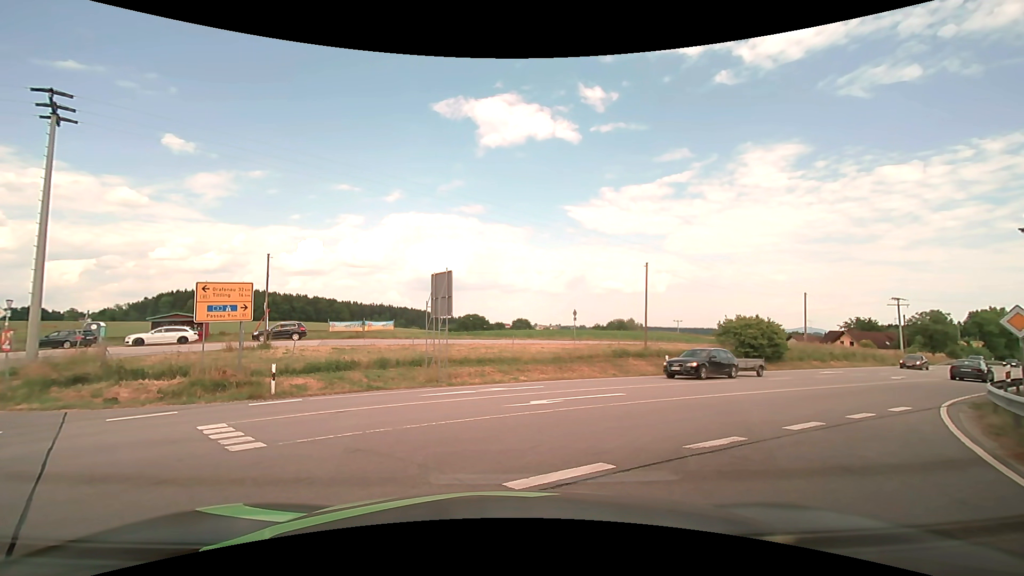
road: secondary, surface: asphalt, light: Day
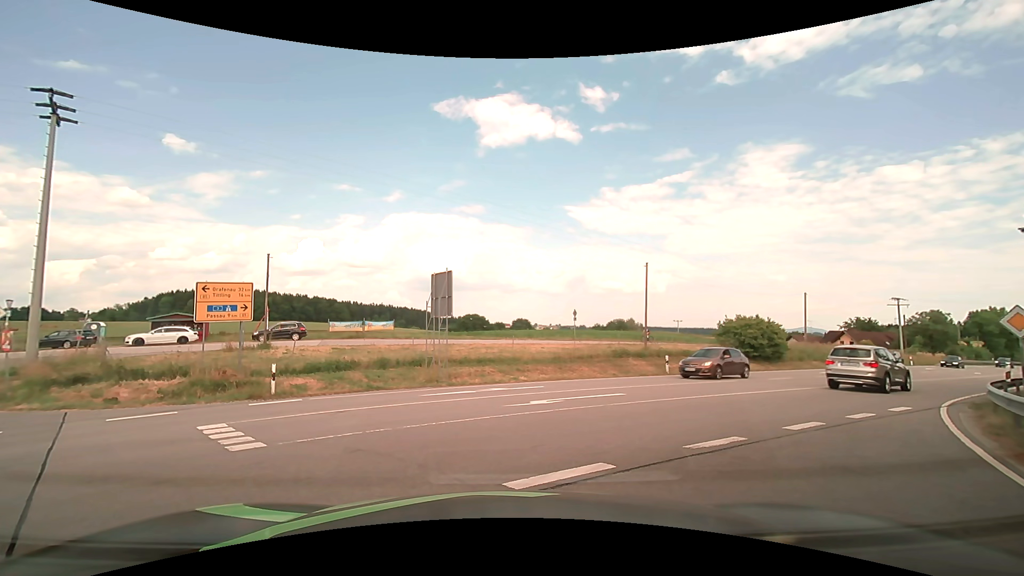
(0.0, 0.0) m; 0°
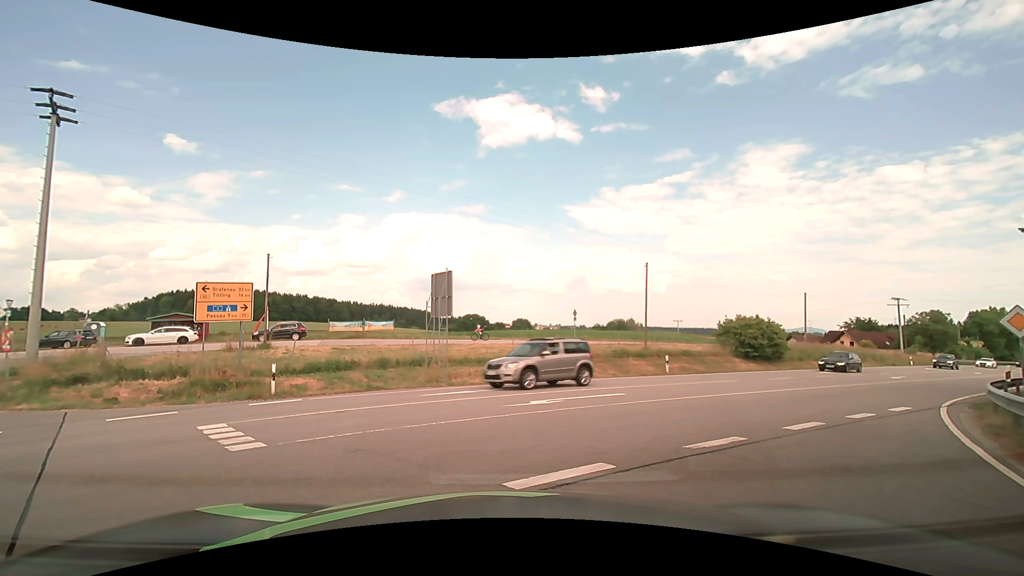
(0.0, 0.0) m; 0°
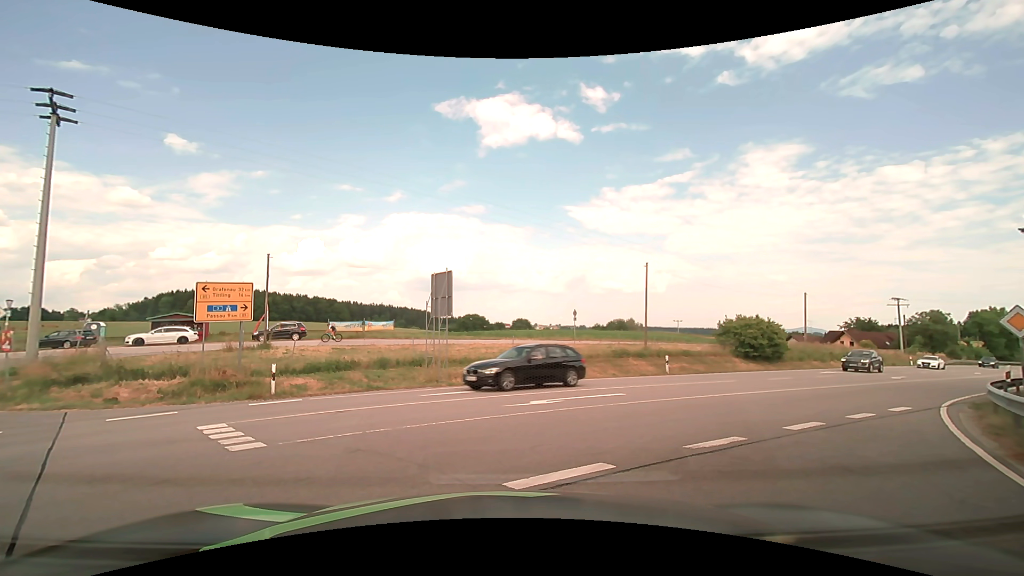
(0.0, 0.0) m; 0°
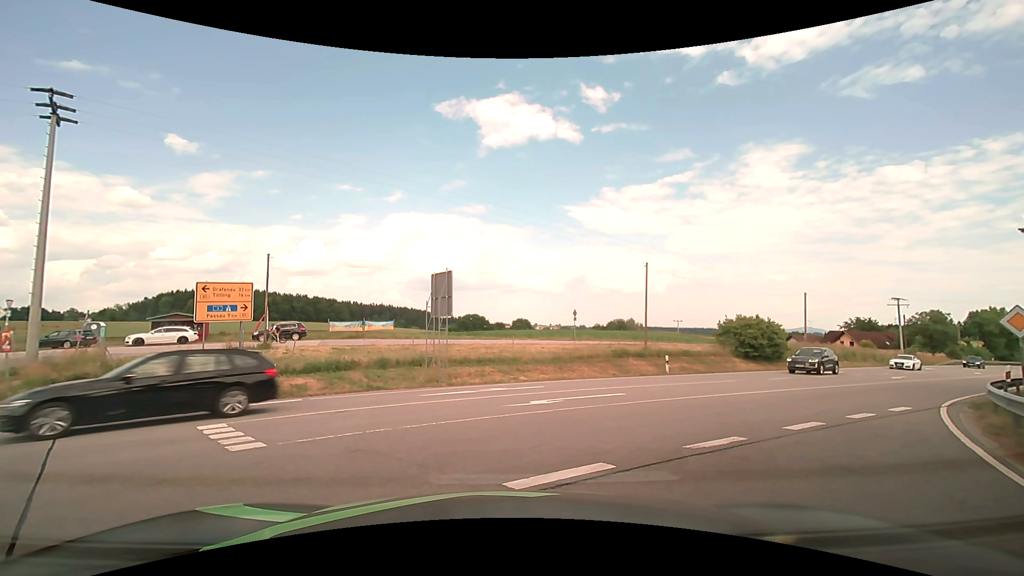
(0.0, 0.0) m; 0°
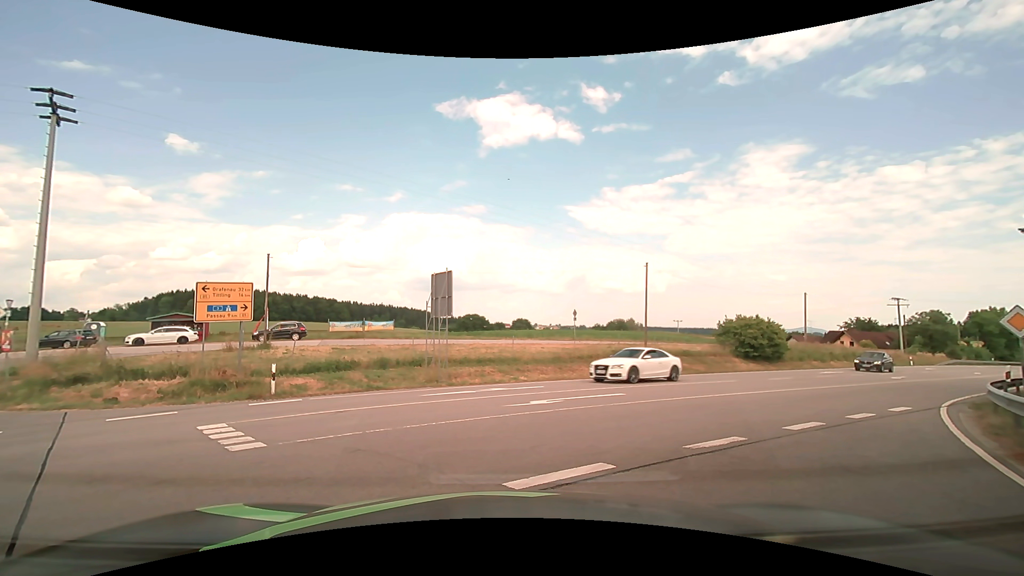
(0.0, 0.0) m; 0°
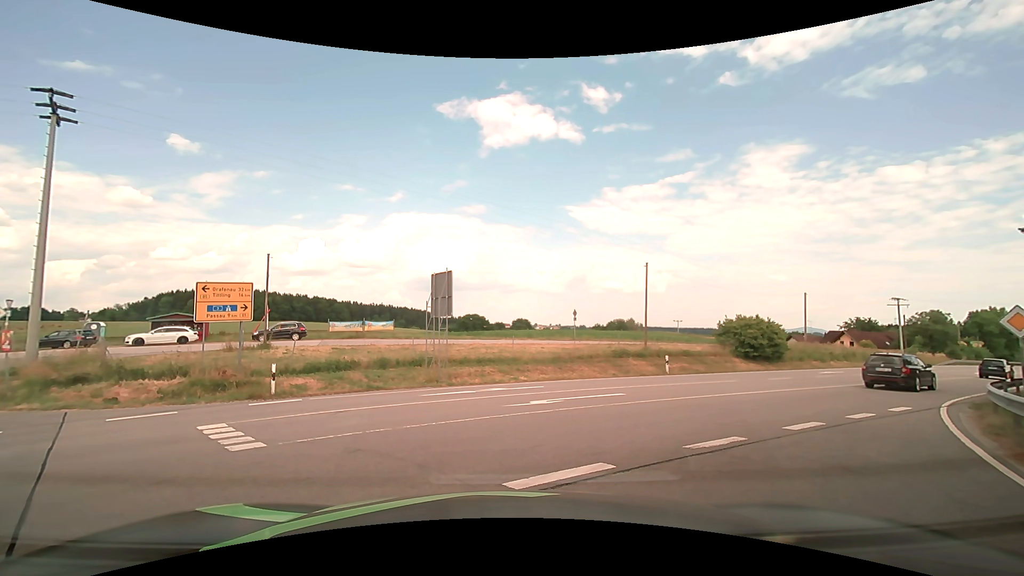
(0.0, 0.0) m; 0°
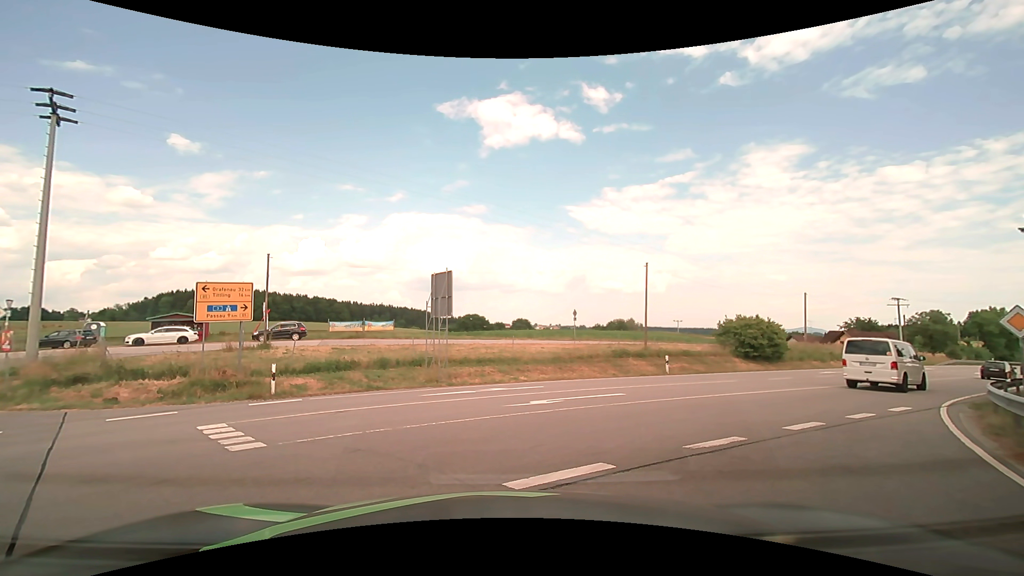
(0.0, 0.0) m; 0°
(+3, +9) (+10, +17) (+17, +23) (+25, +29) (+33, +36) (+41, +42) (+49, +48) (+57, +54) (+65, +60) (+72, +66) m
